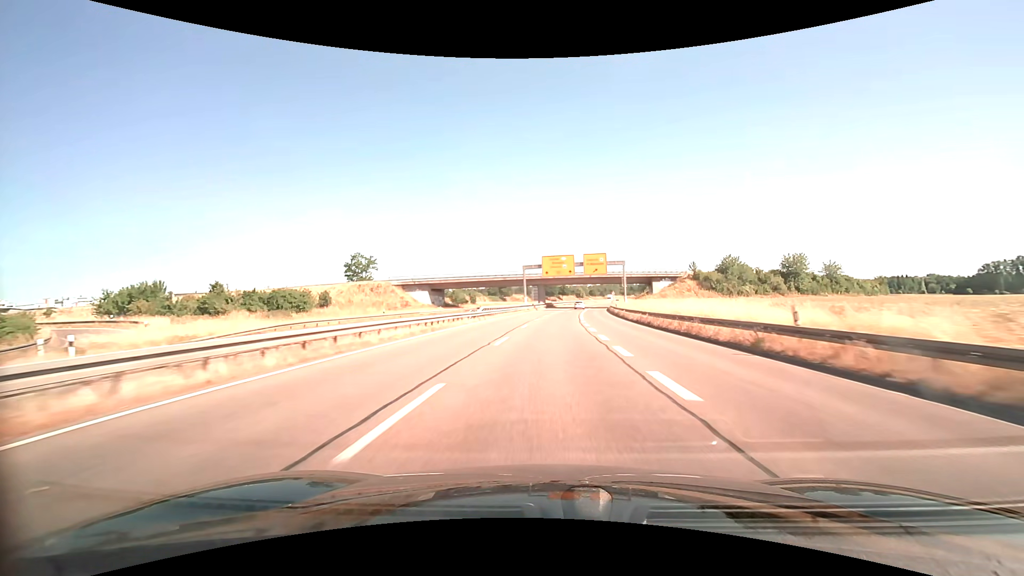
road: trunk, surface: asphalt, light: Day
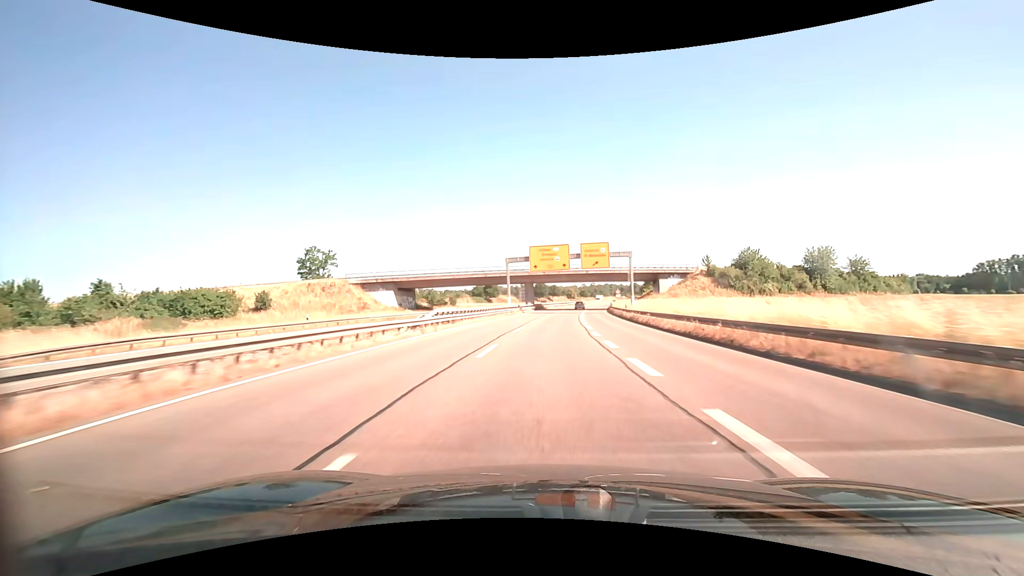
(+0.2, +15.6) m; +1°
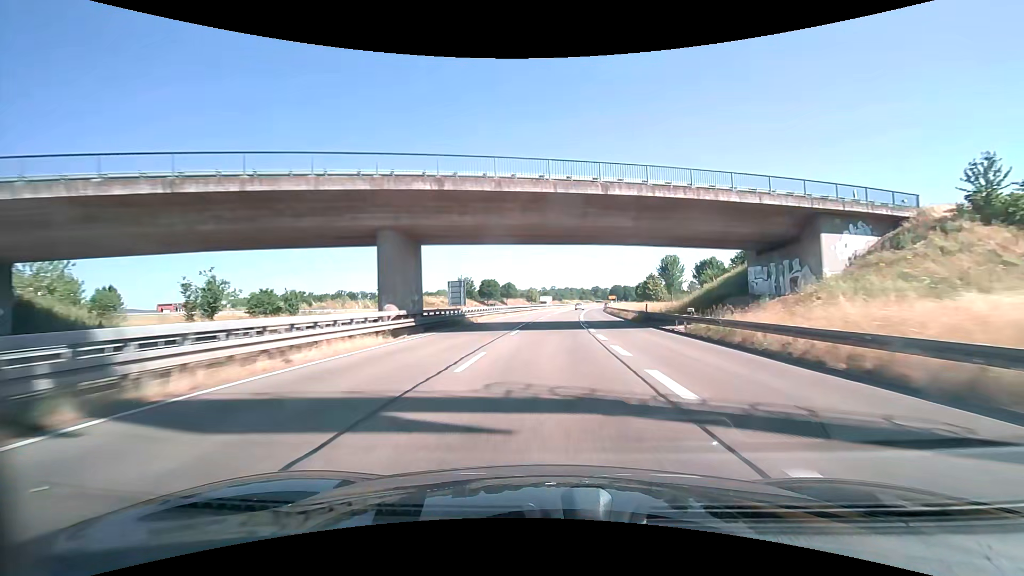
(+2.5, +62.4) m; +5°
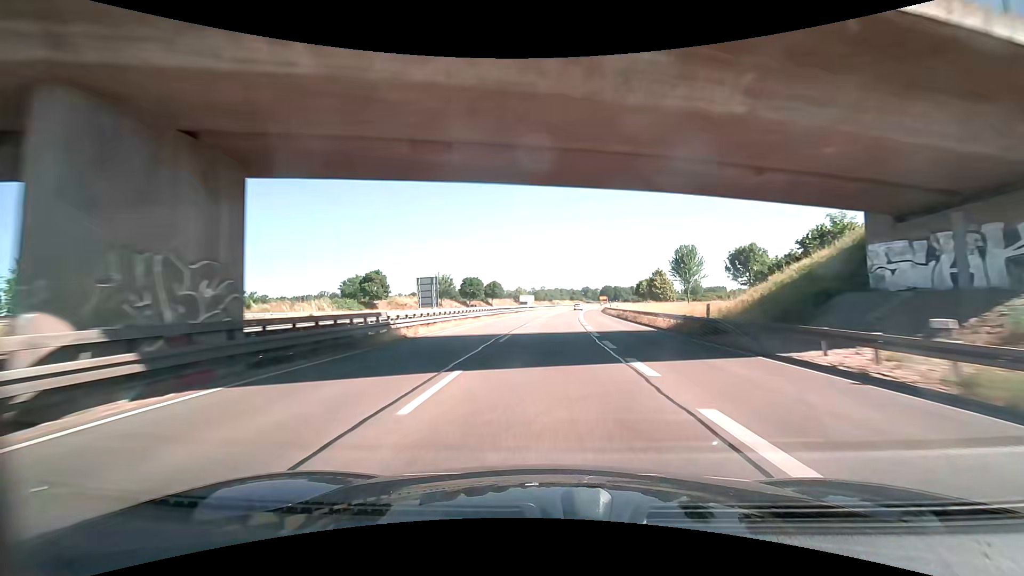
(+0.2, +15.6) m; +1°
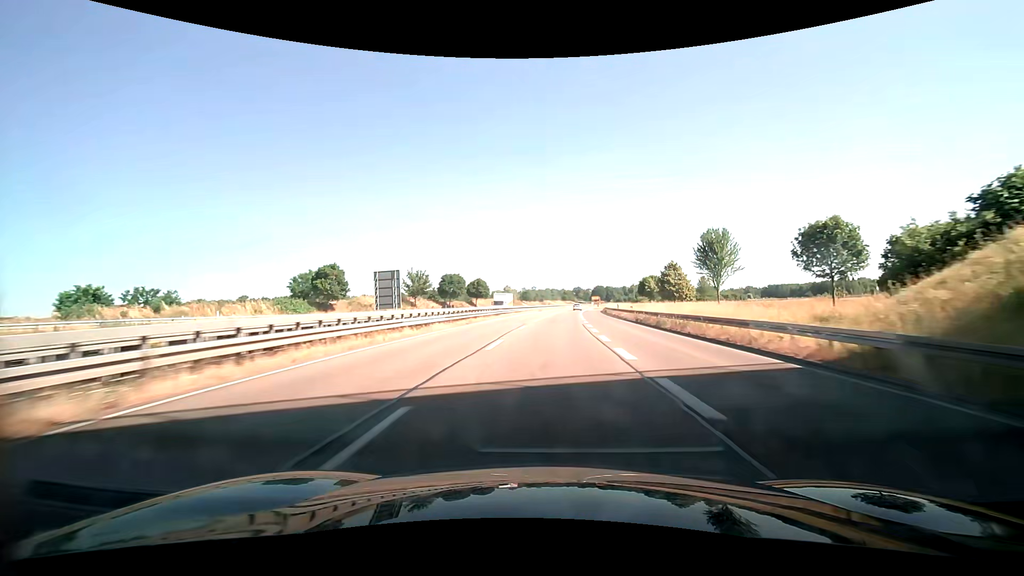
(+0.1, +15.6) m; 0°
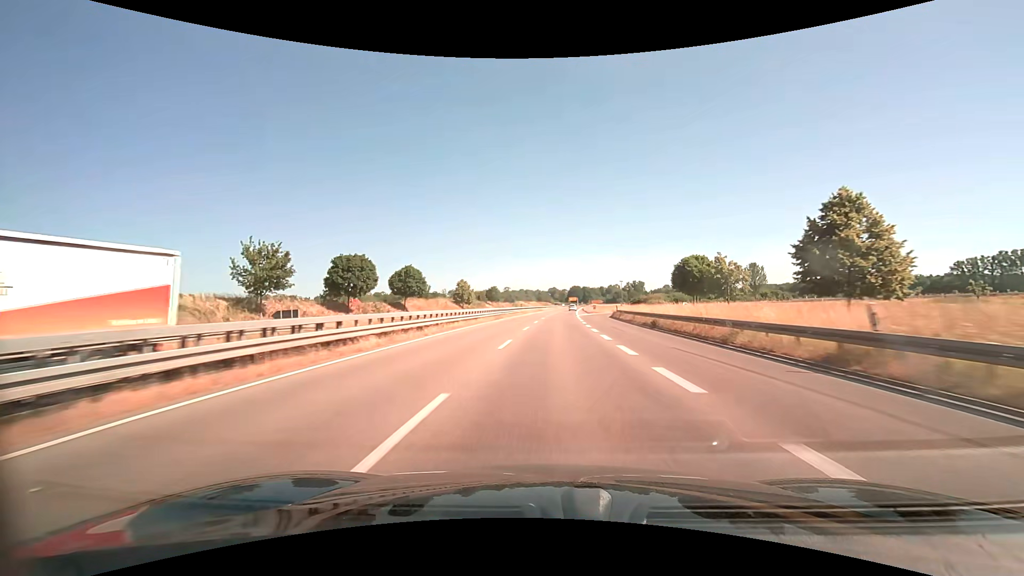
(+1.6, +46.8) m; +4°
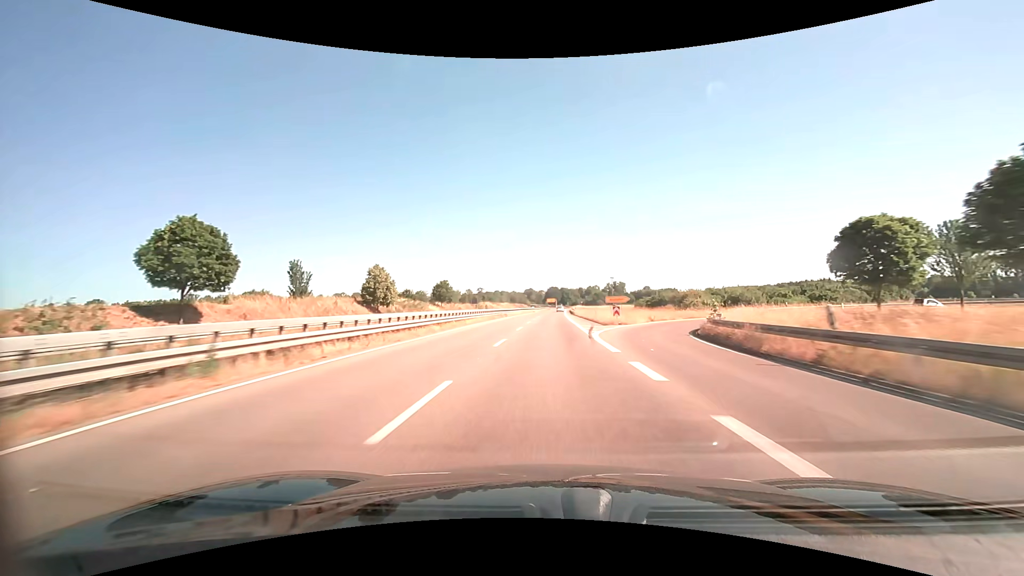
(+1.2, +46.9) m; +3°
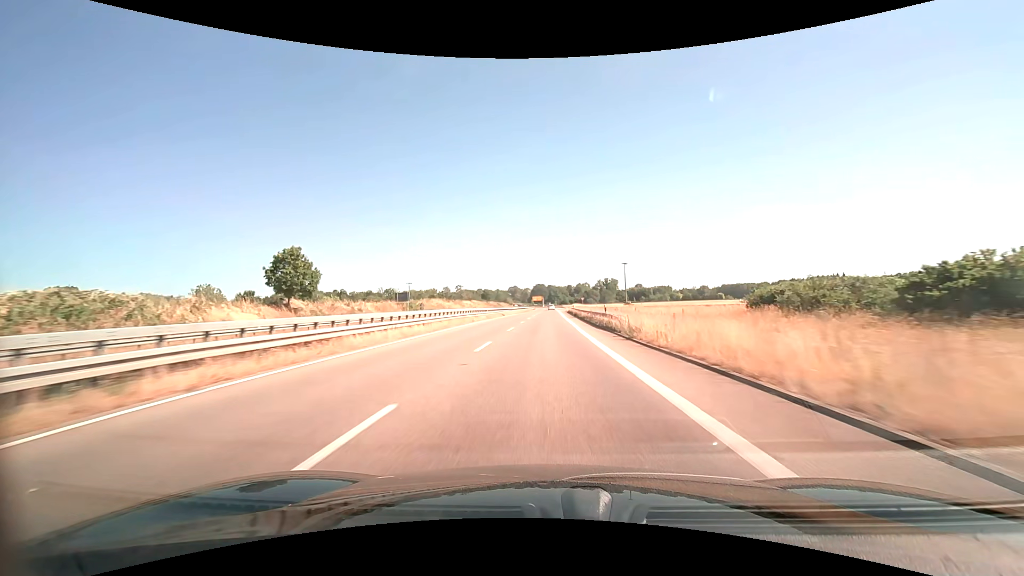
(+1.0, +62.5) m; +2°
(0, +10) (0, +20) (0, +30) (0, +40) (0, +50) (0, +60) (0, +70) (+1, +80) (+1, +90) (+1, +100) m
